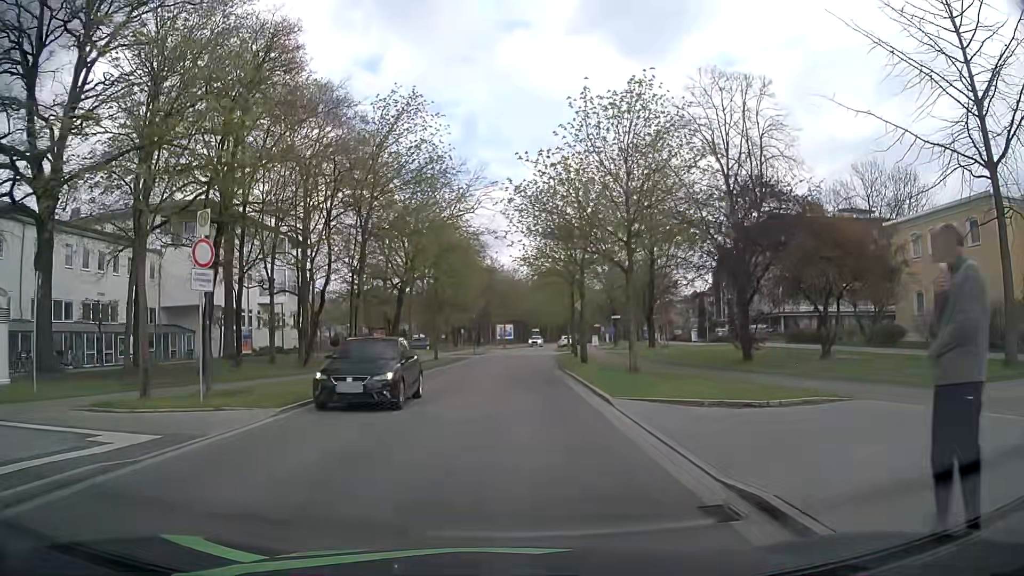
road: residential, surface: asphalt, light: Day
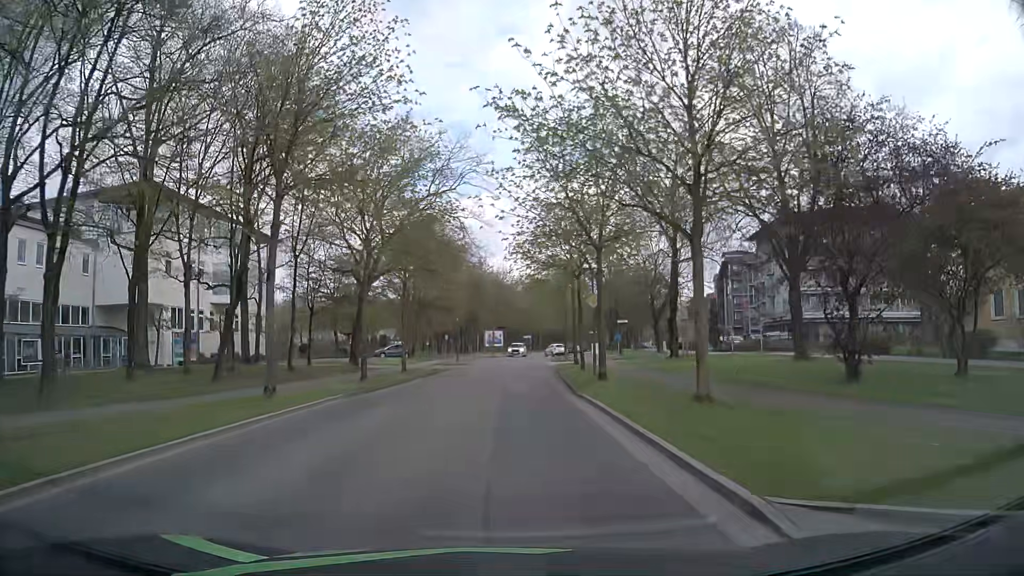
(+0.1, +8.7) m; 0°
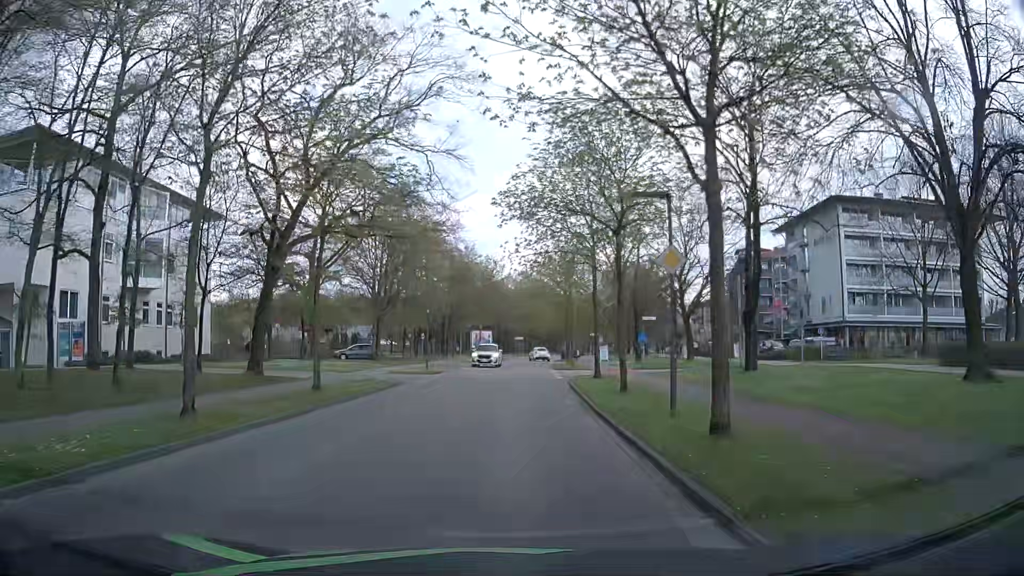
(+0.2, +13.1) m; +2°
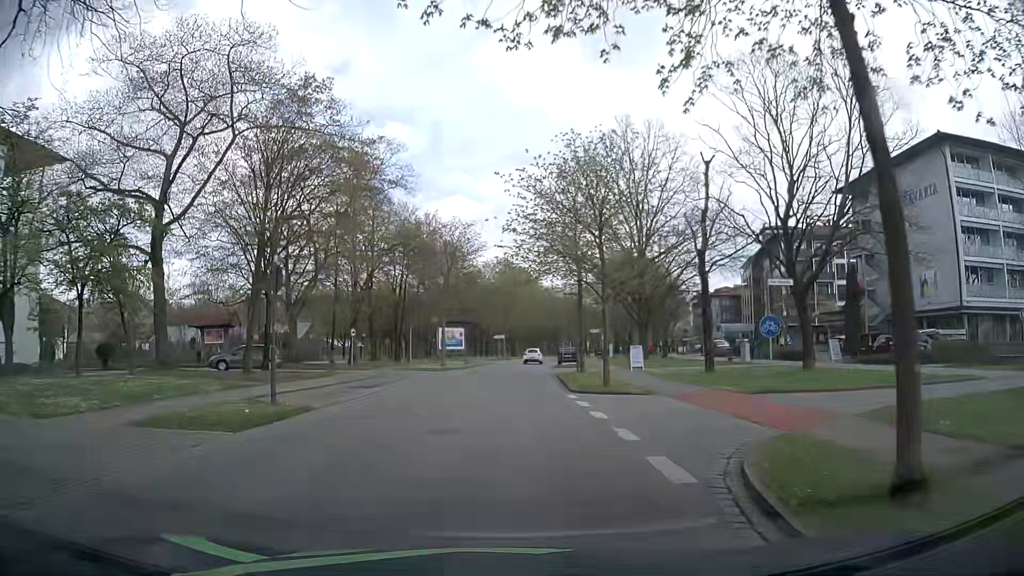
(+0.2, +21.9) m; +1°
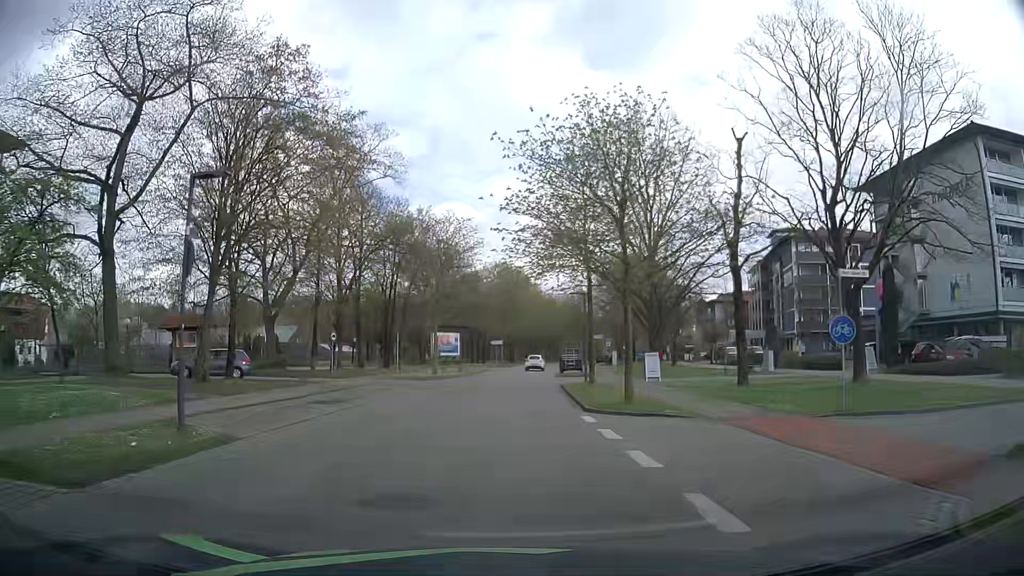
(0.0, +4.4) m; 0°
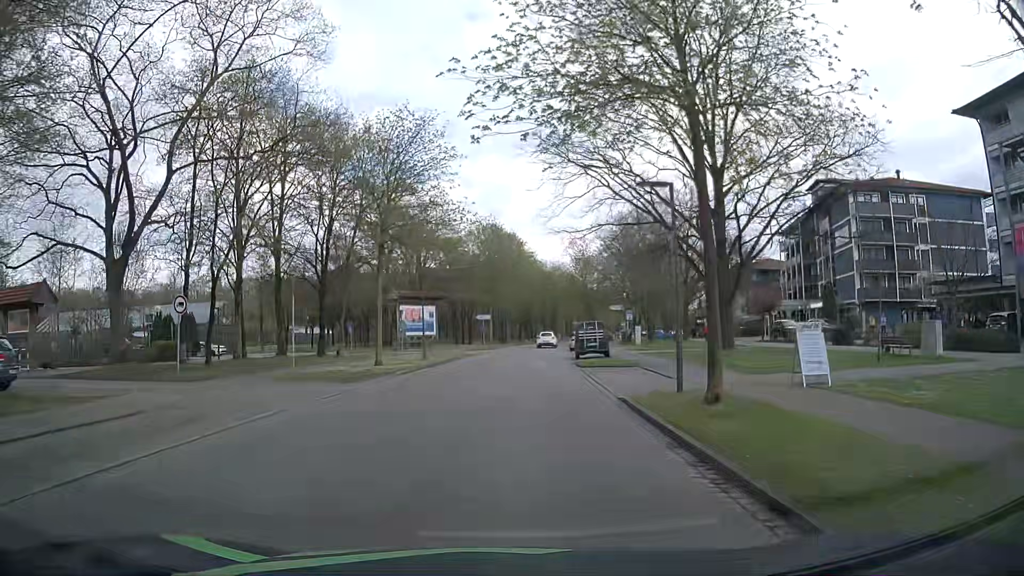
(+0.2, +17.6) m; 0°
(0, +10) (+1, +20) (+1, +30) (+2, +40) (+3, +50) (+4, +60) (+6, +70) (+7, +80) (+9, +89) (+11, +99) m
